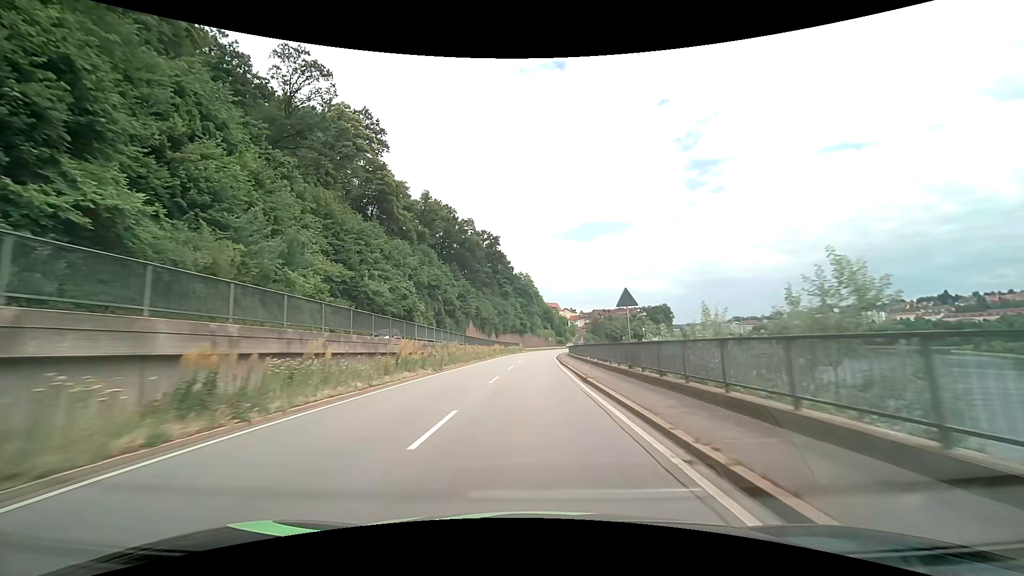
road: primary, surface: asphalt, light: Day
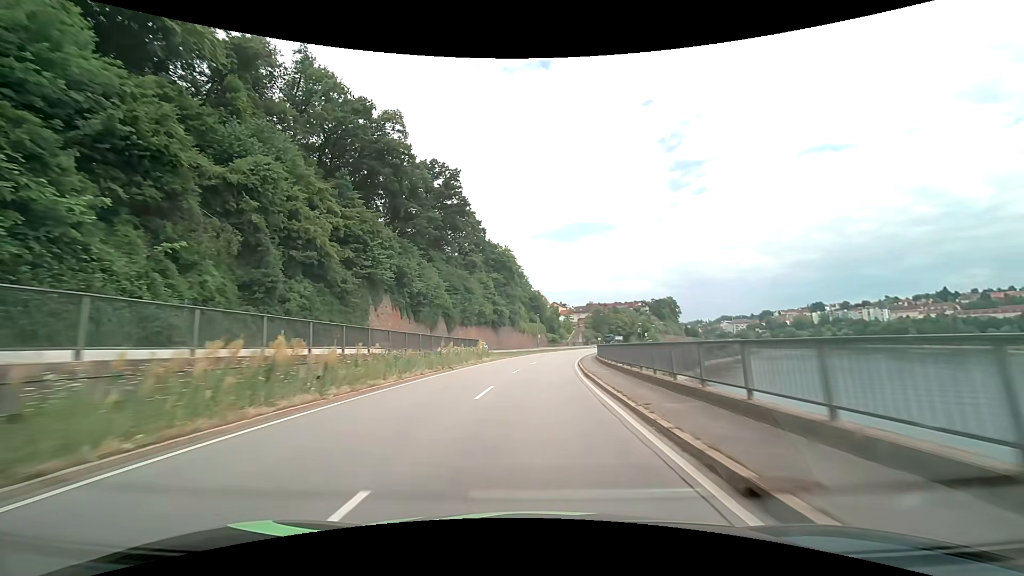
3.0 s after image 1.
(+0.7, +53.9) m; +2°
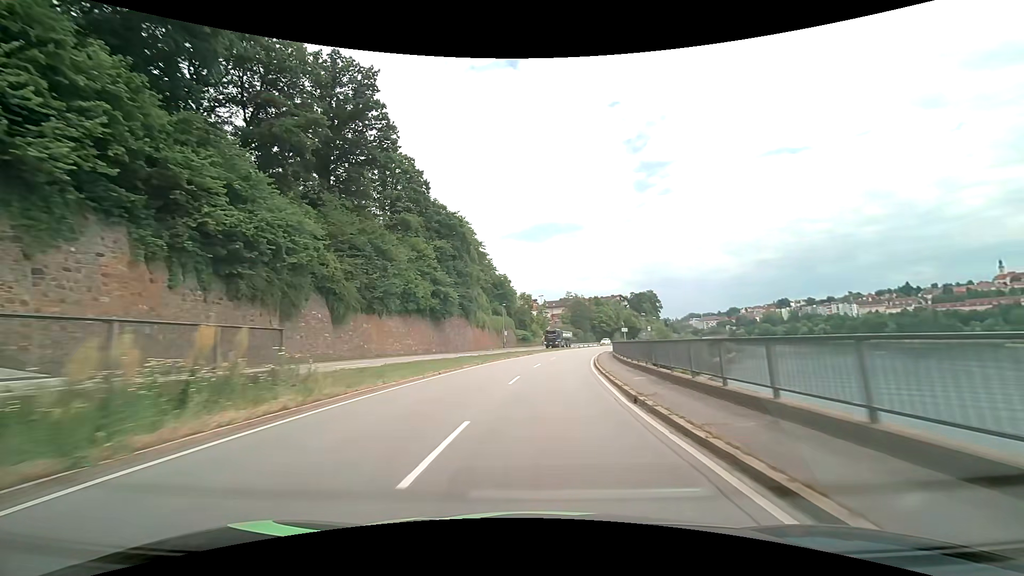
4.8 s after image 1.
(+0.8, +31.9) m; +3°
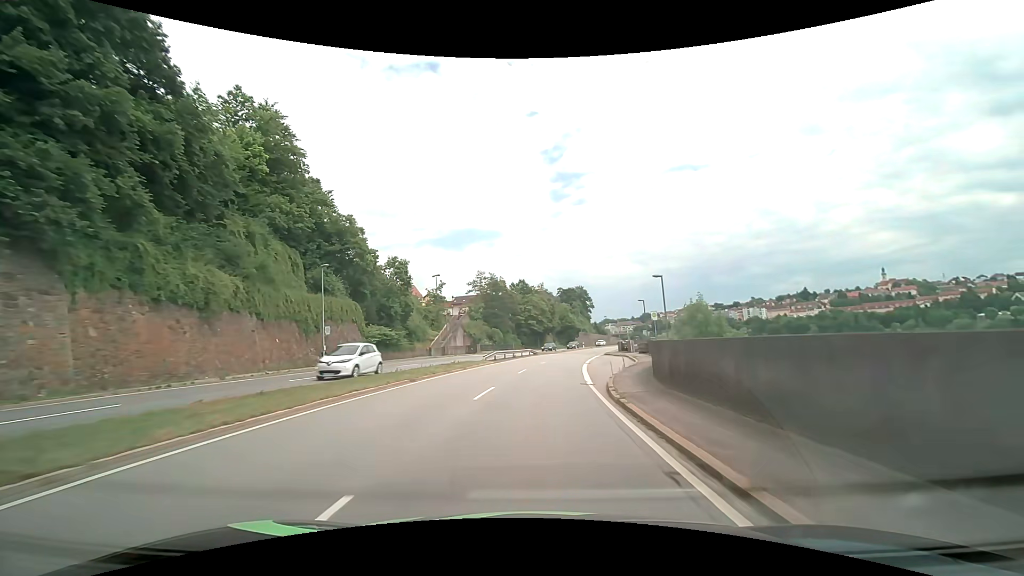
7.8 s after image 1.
(+4.6, +51.4) m; +10°
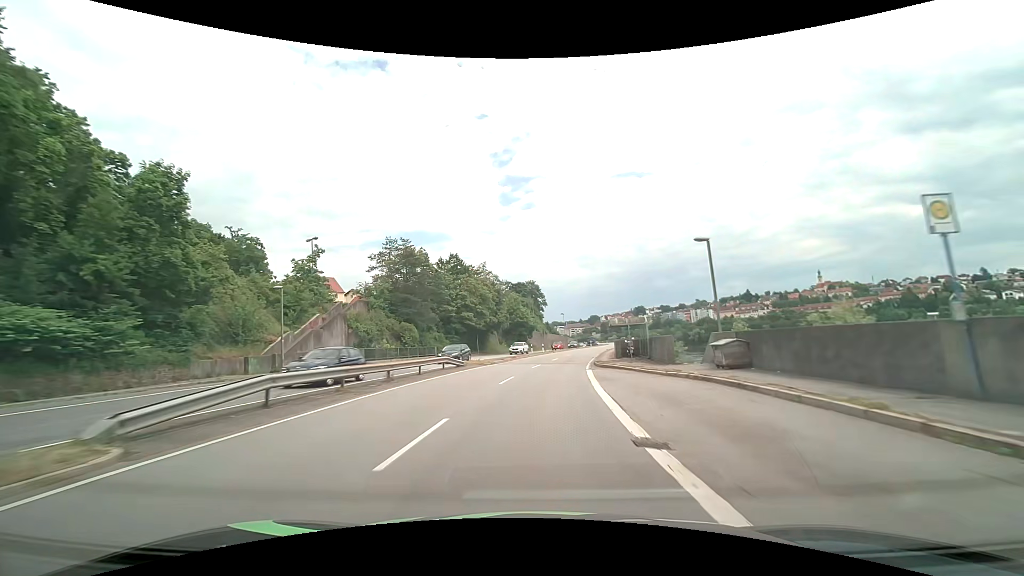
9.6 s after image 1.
(+1.5, +30.9) m; +6°
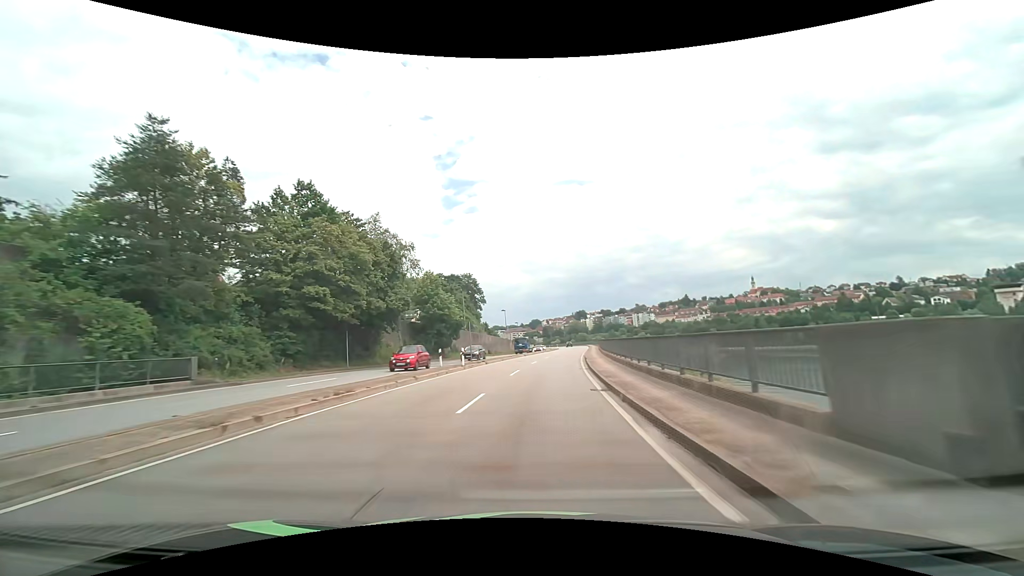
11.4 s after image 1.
(+1.8, +31.2) m; +7°
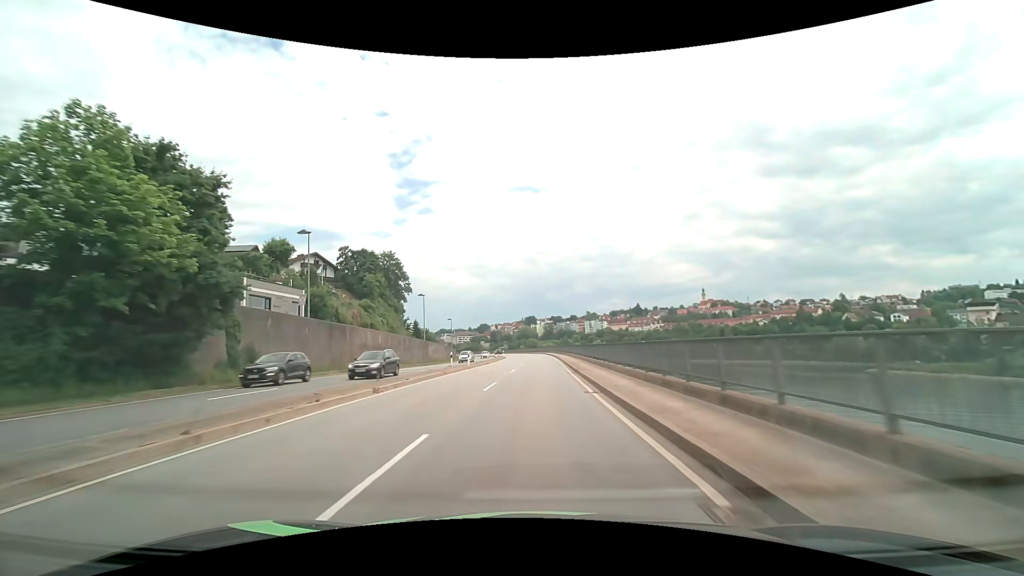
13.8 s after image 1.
(+2.4, +41.9) m; +6°
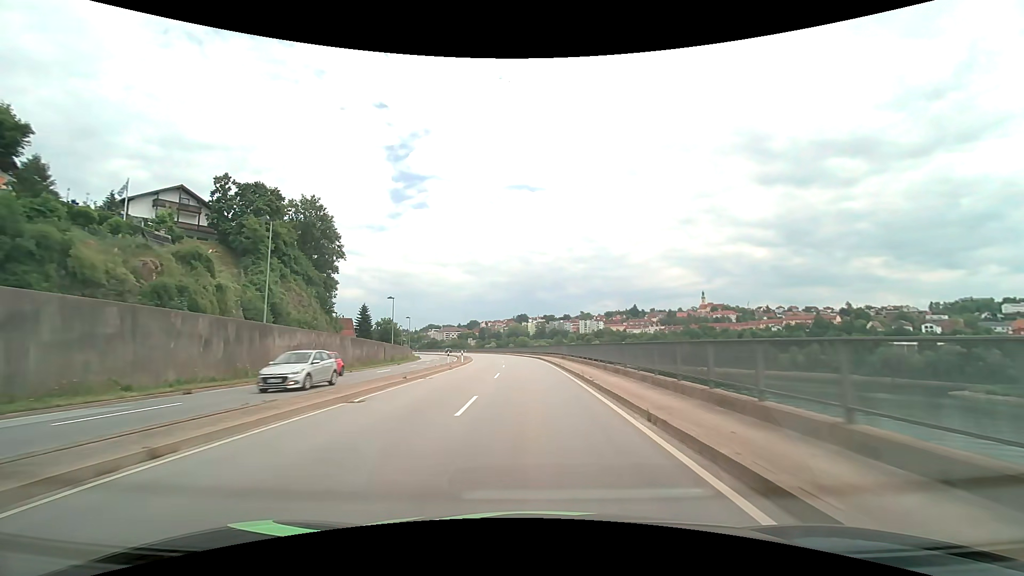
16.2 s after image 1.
(+0.6, +42.1) m; +1°
(0, +10) (0, +20) (0, +30) (-1, +40) (-1, +50) (-2, +60) (-3, +70) (-4, +80) (-6, +90) (-8, +100) m
